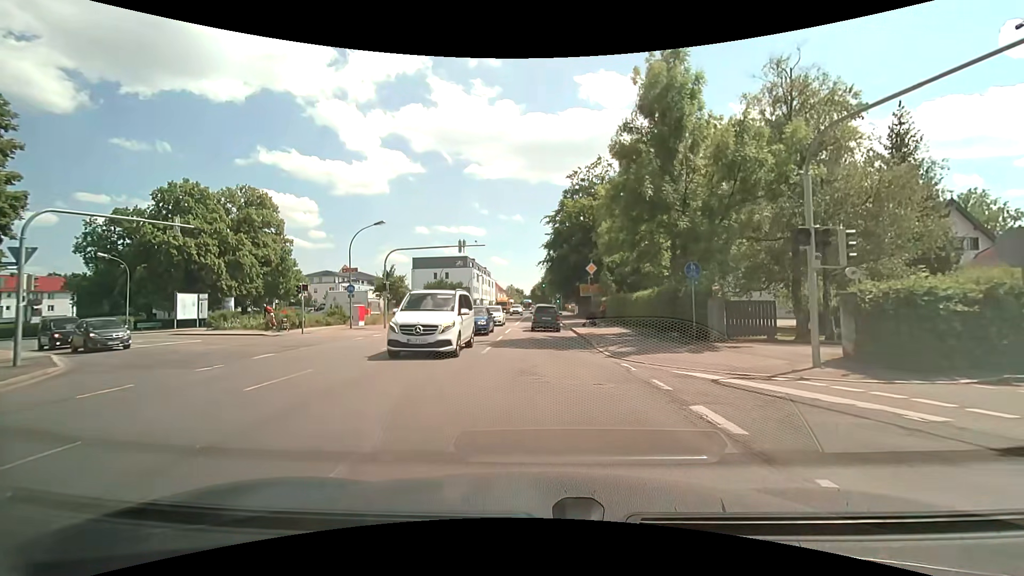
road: secondary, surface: asphalt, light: Day
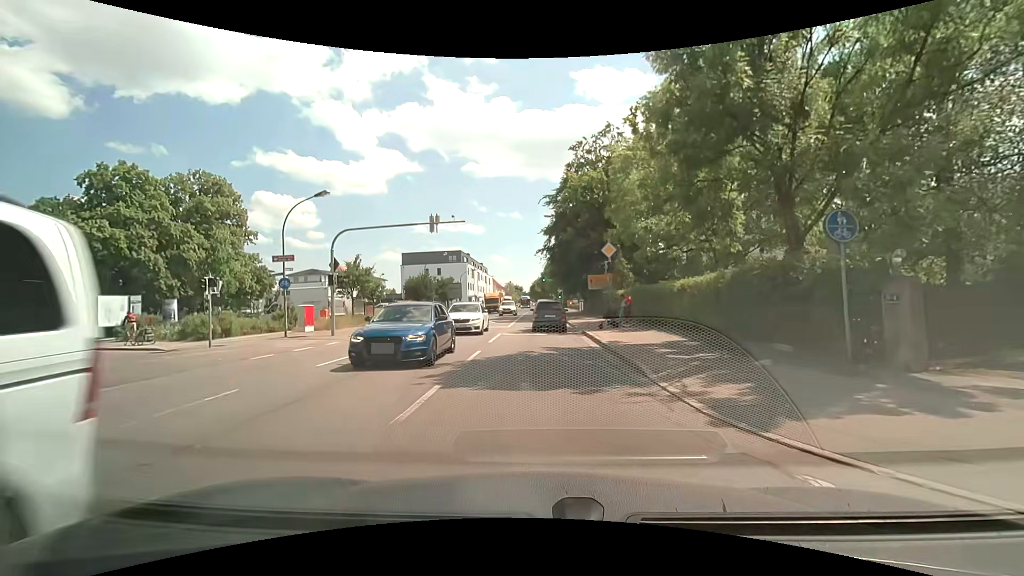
(0.0, +8.9) m; 0°
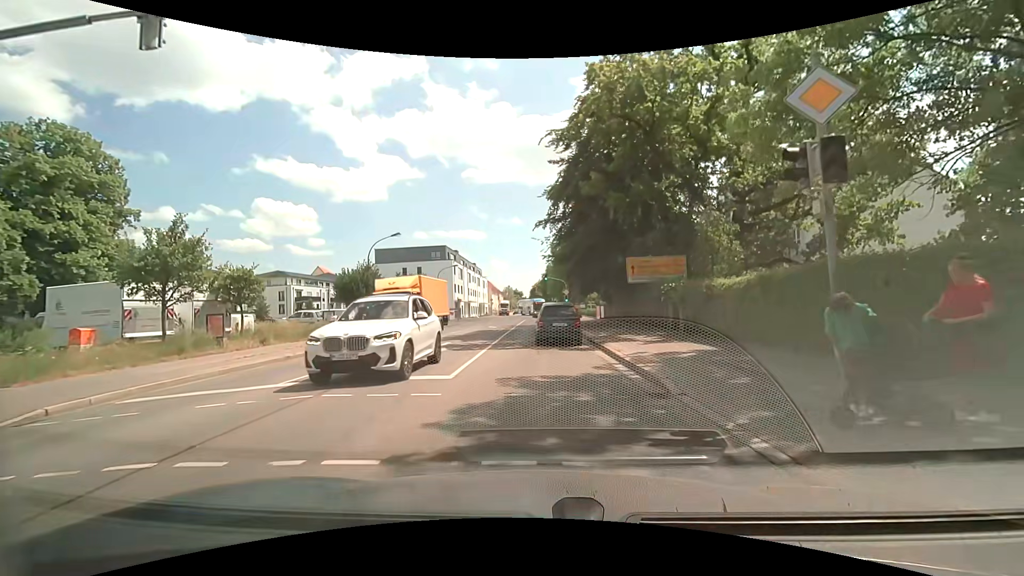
(0.0, +19.2) m; 0°
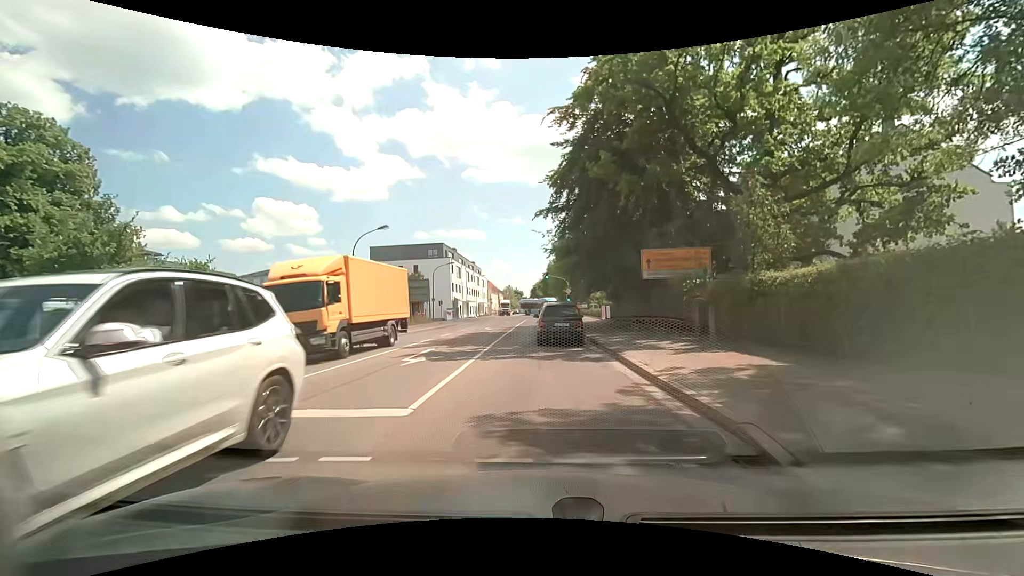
(0.0, +3.3) m; 0°
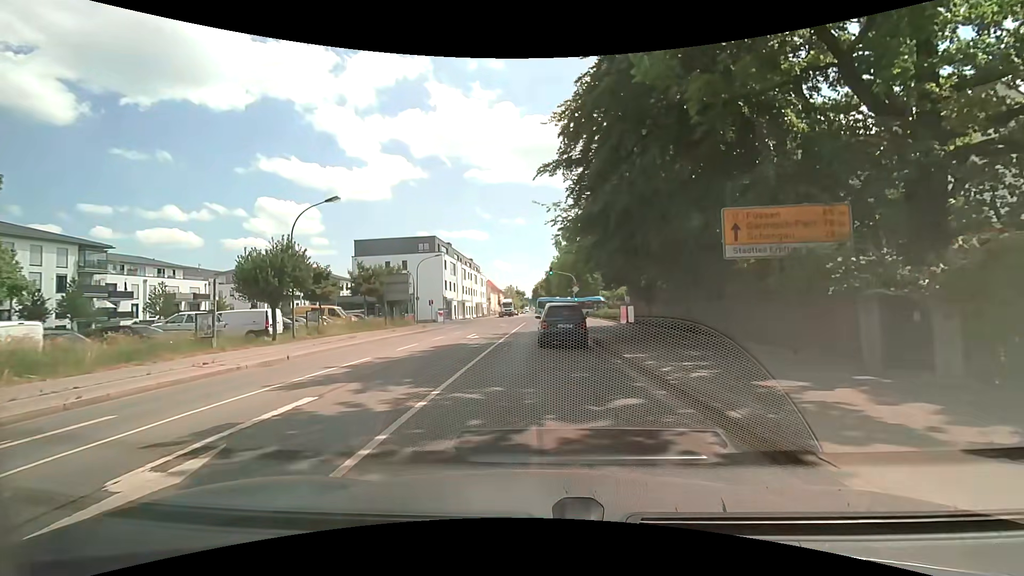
(-0.1, +9.1) m; -1°
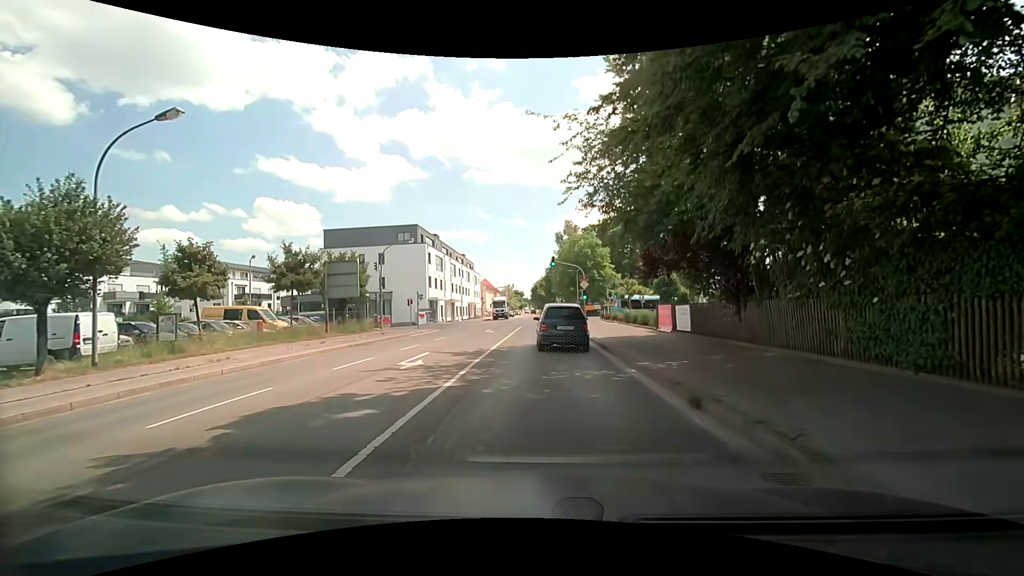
(0.0, +11.7) m; 0°
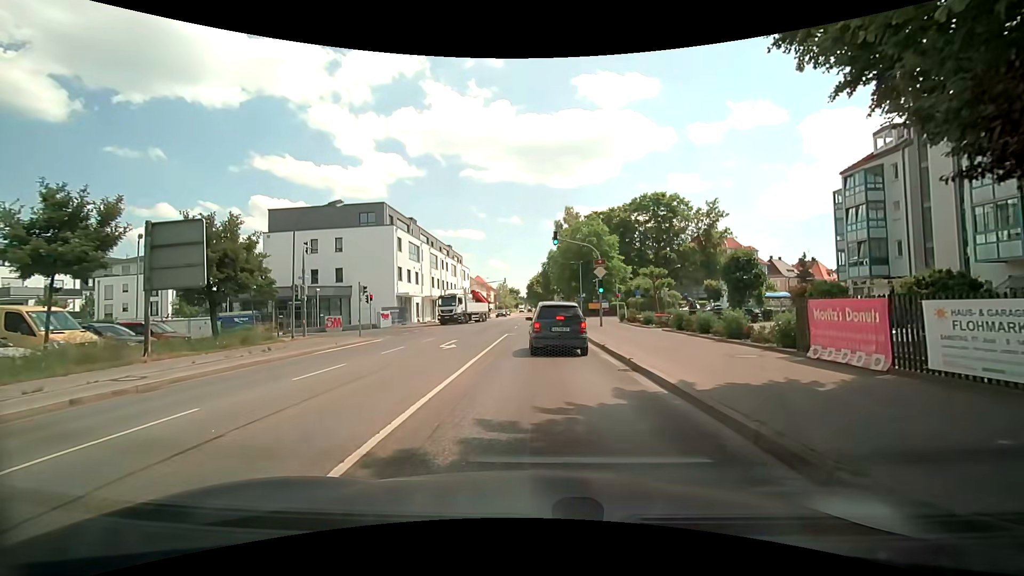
(+0.1, +13.8) m; +1°
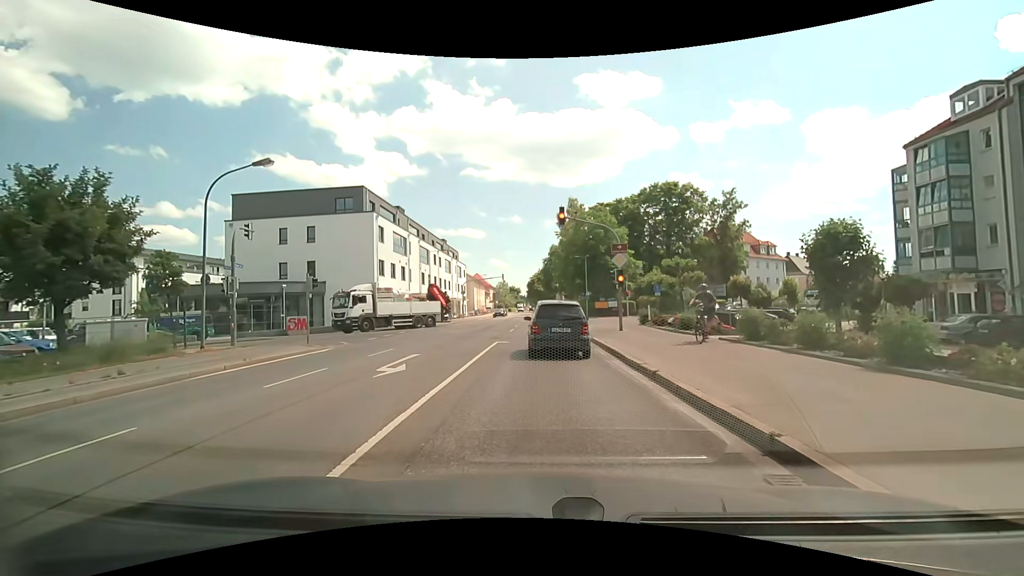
(0.0, +7.1) m; +1°
(0, +10) (0, +20) (0, +30) (+2, +40) (+7, +48) (+14, +55) (+22, +62) (+29, +68) (+37, +75) (+44, +82) m
